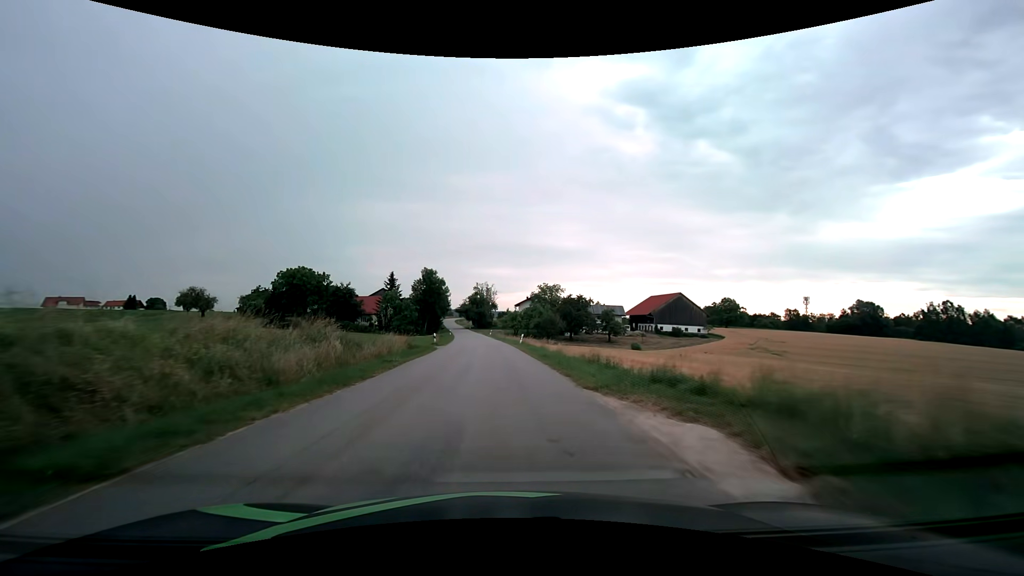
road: tertiary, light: Day
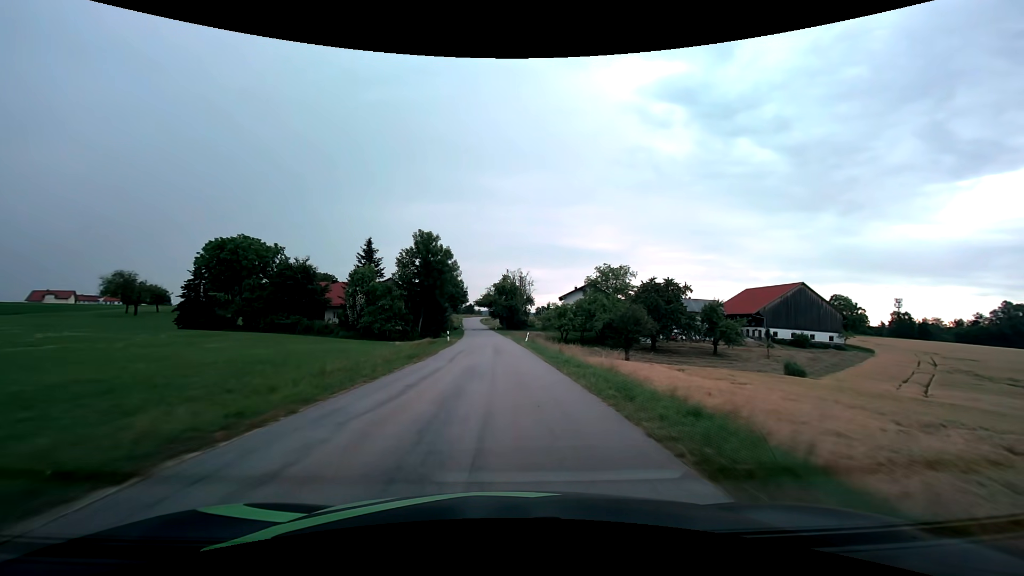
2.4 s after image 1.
(-1.8, +42.2) m; -4°
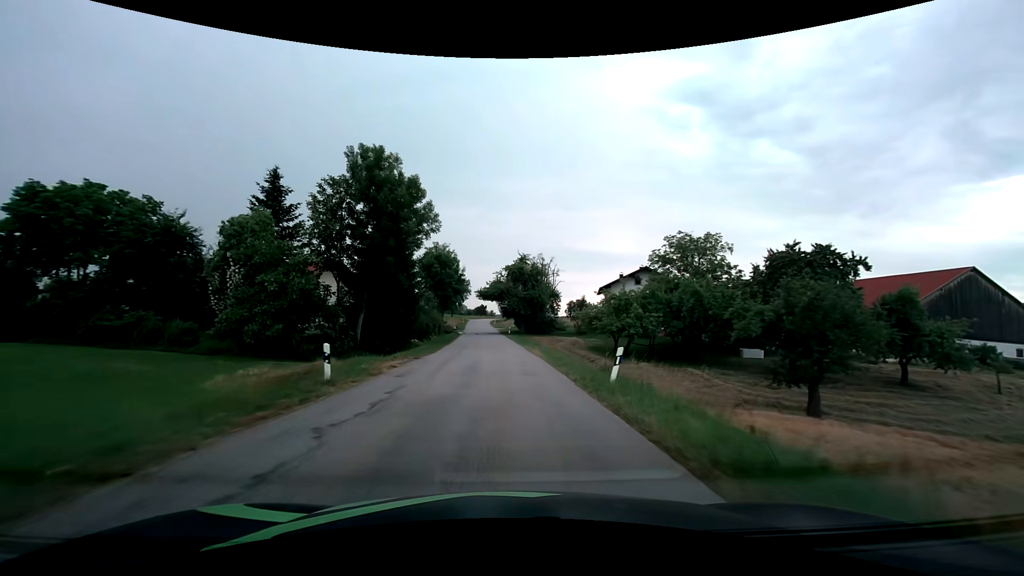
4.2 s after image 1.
(-0.4, +32.0) m; -2°
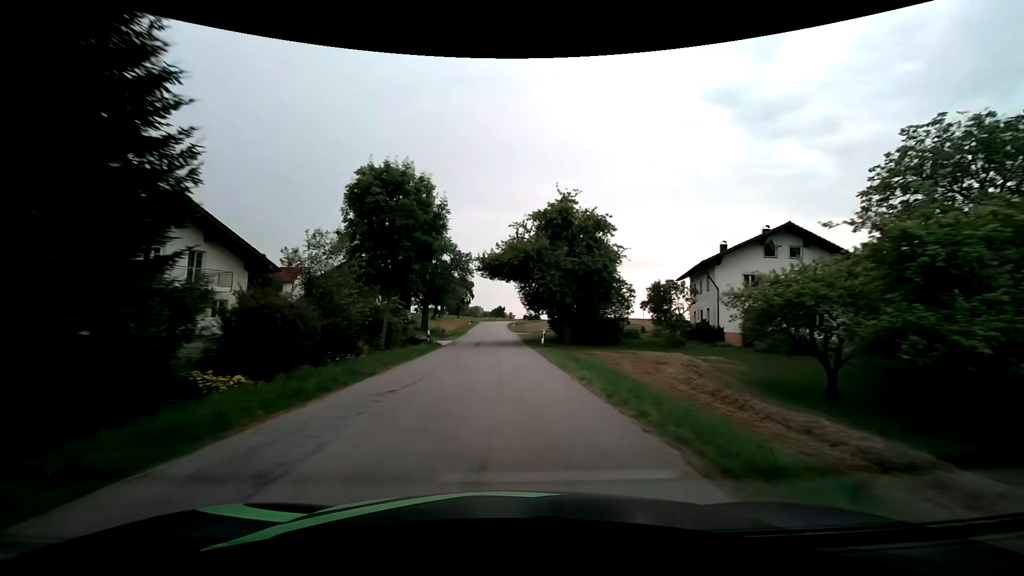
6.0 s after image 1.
(-0.6, +32.0) m; -2°
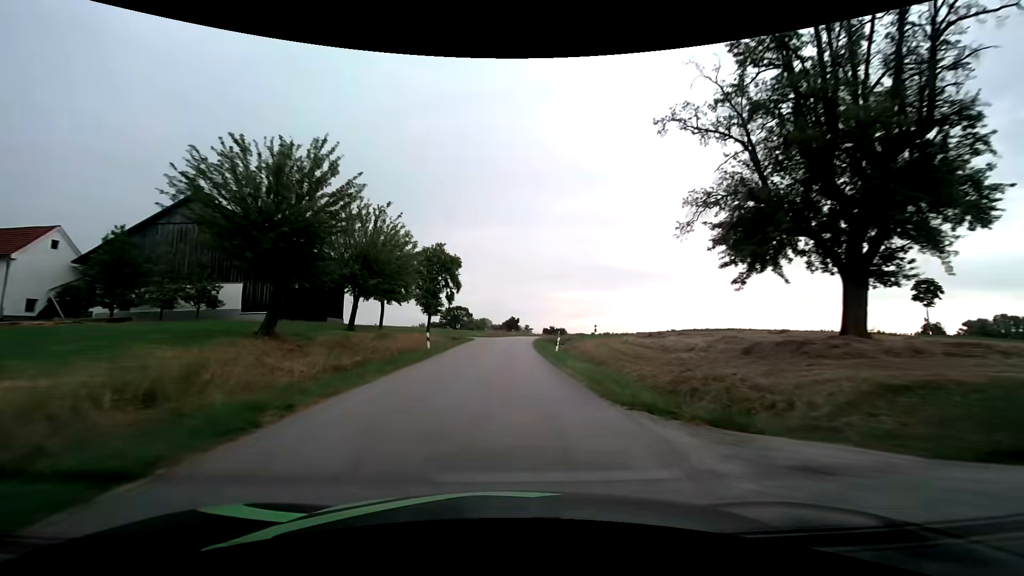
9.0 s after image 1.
(-1.4, +52.9) m; -2°
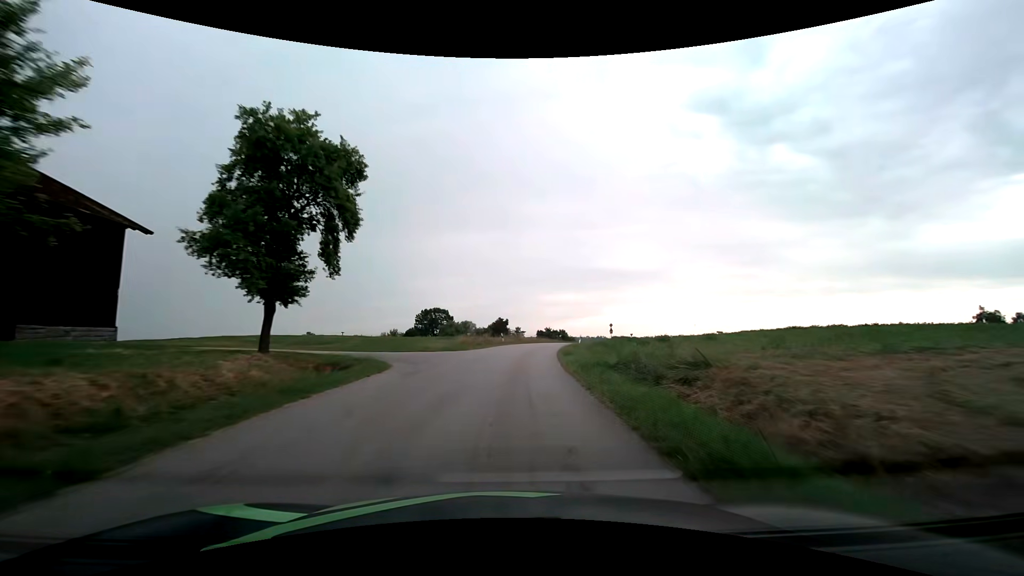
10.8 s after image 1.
(+0.3, +31.6) m; +2°
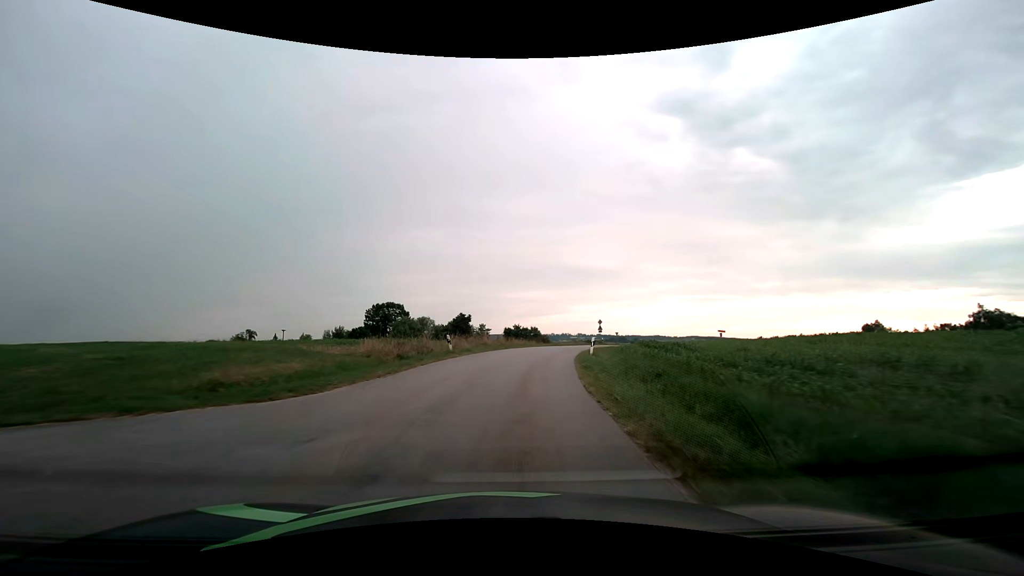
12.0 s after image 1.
(+0.5, +20.9) m; +4°
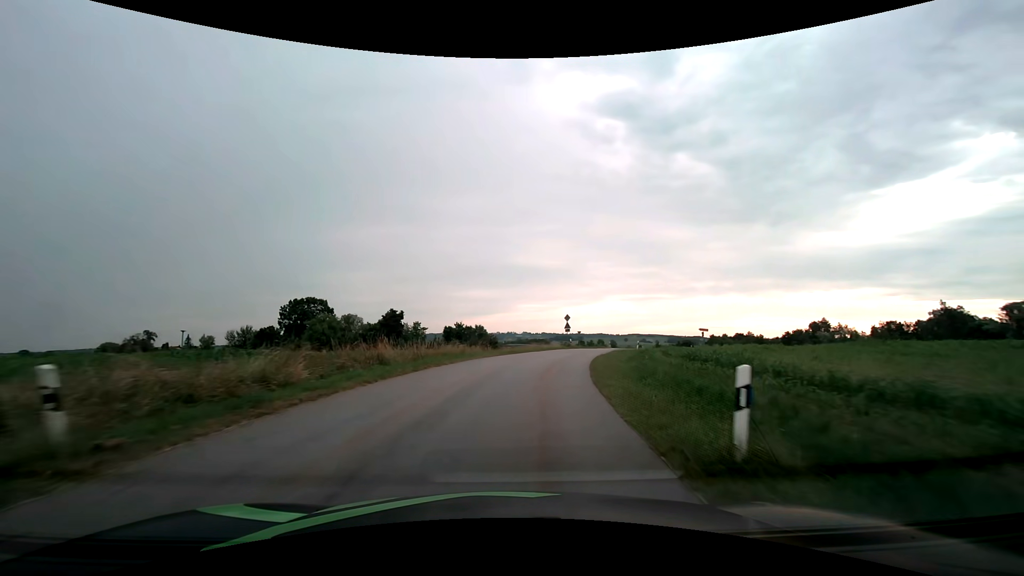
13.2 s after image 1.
(+0.9, +19.2) m; +6°
(0, +10) (+2, +20) (+3, +30) (+6, +39) (+10, +49) (+14, +58) (+19, +67) (+24, +75) (+27, +84) (+19, +90) m
